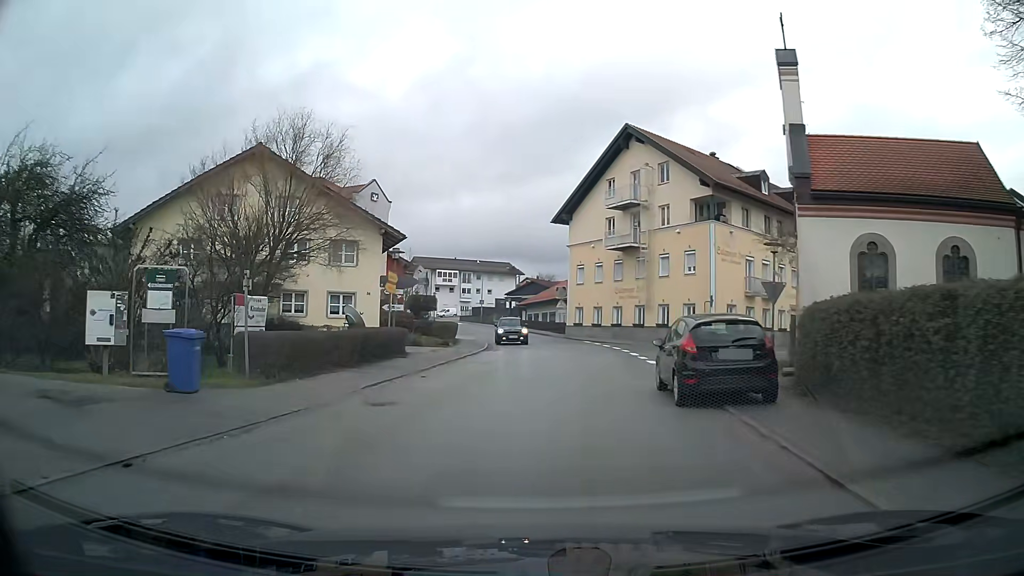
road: tertiary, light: Day
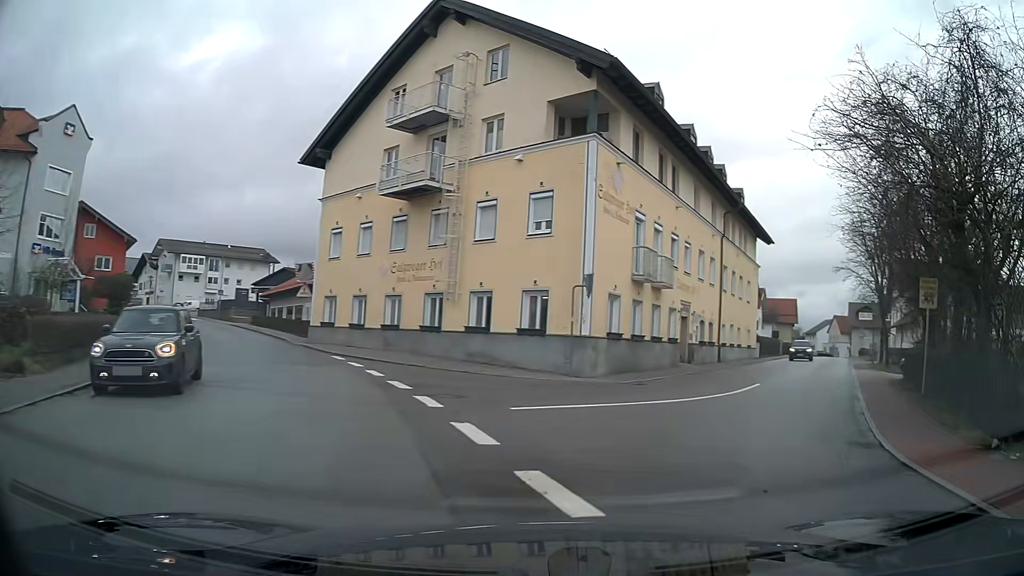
(+2.3, +19.7) m; +26°
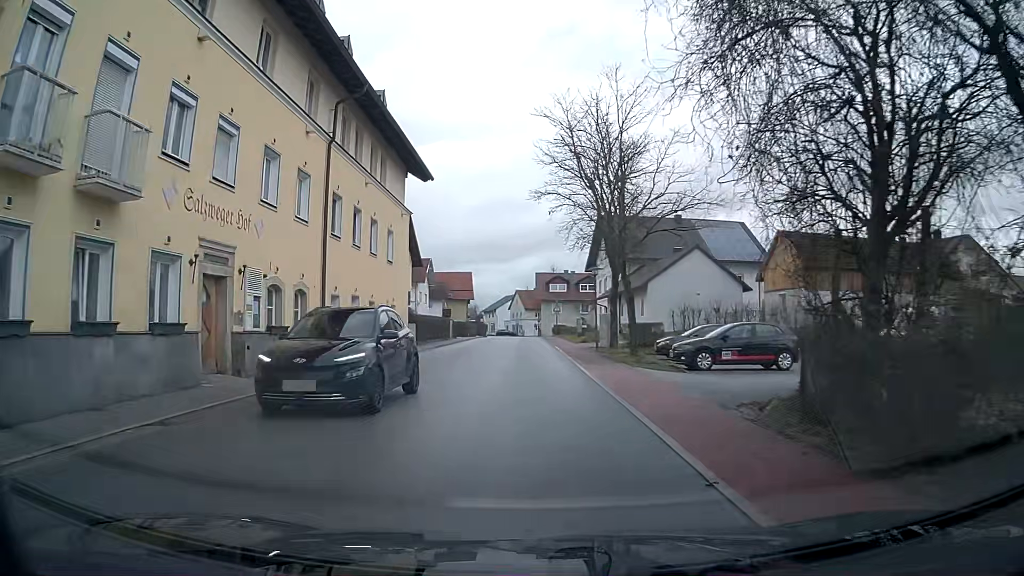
(+5.0, +16.7) m; +22°
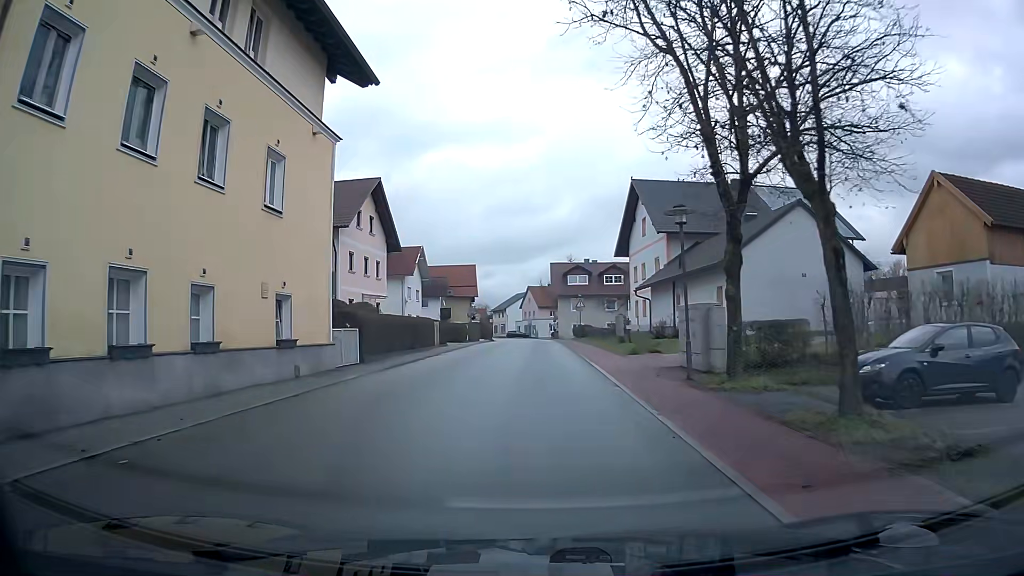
(-0.3, +16.0) m; -2°
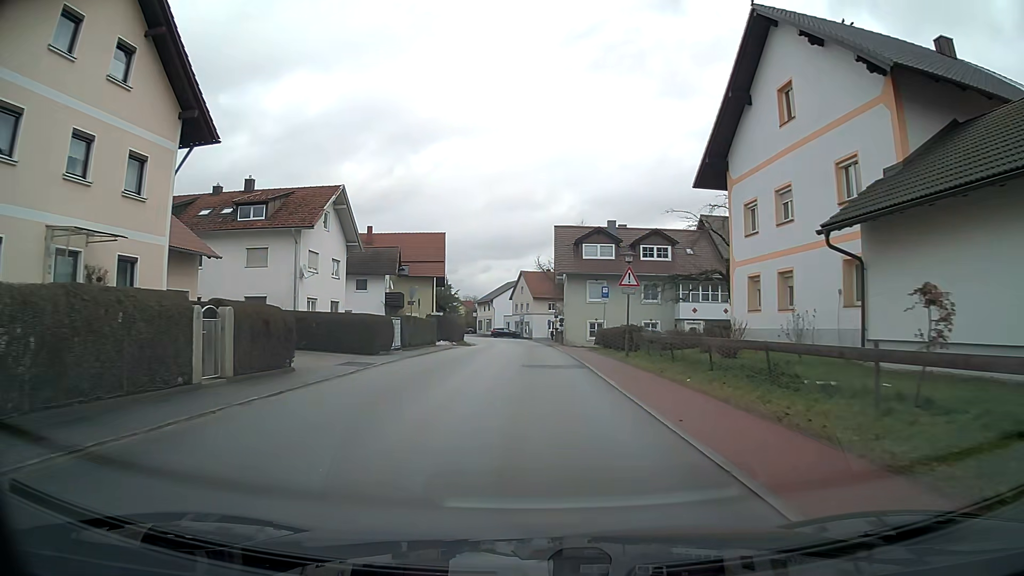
(+0.1, +29.3) m; +1°
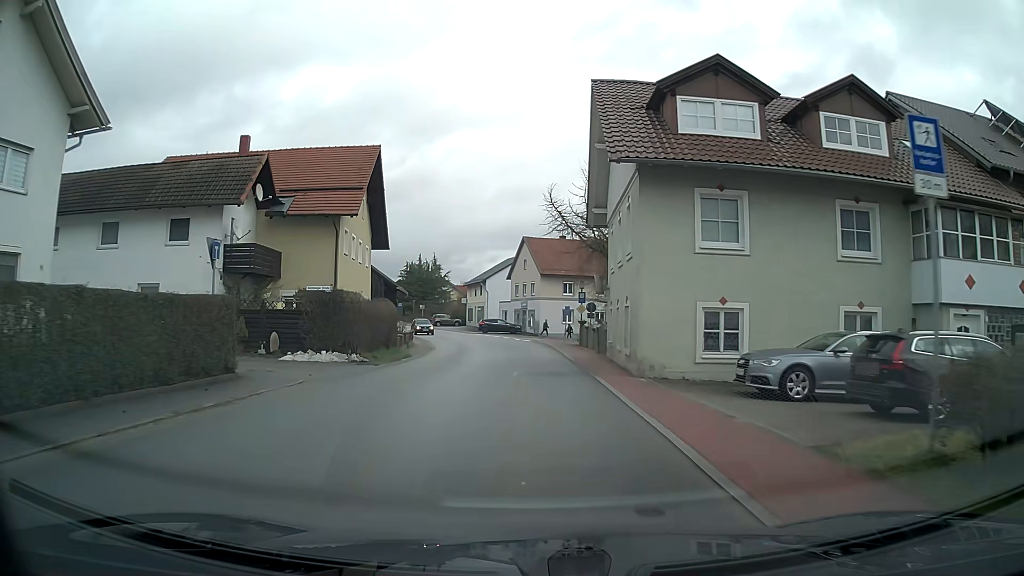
(+0.1, +31.0) m; 0°
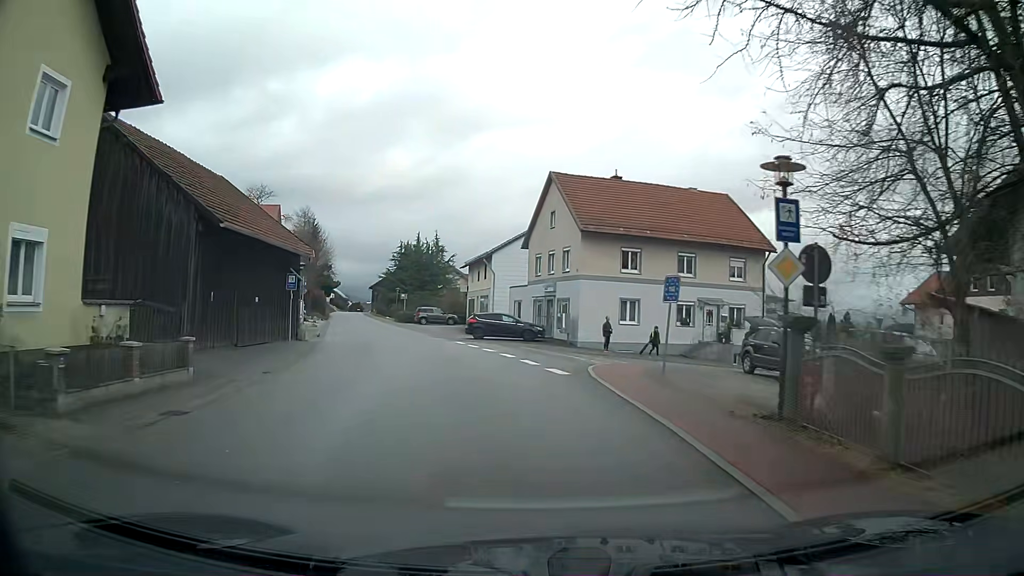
(-0.8, +30.0) m; -4°
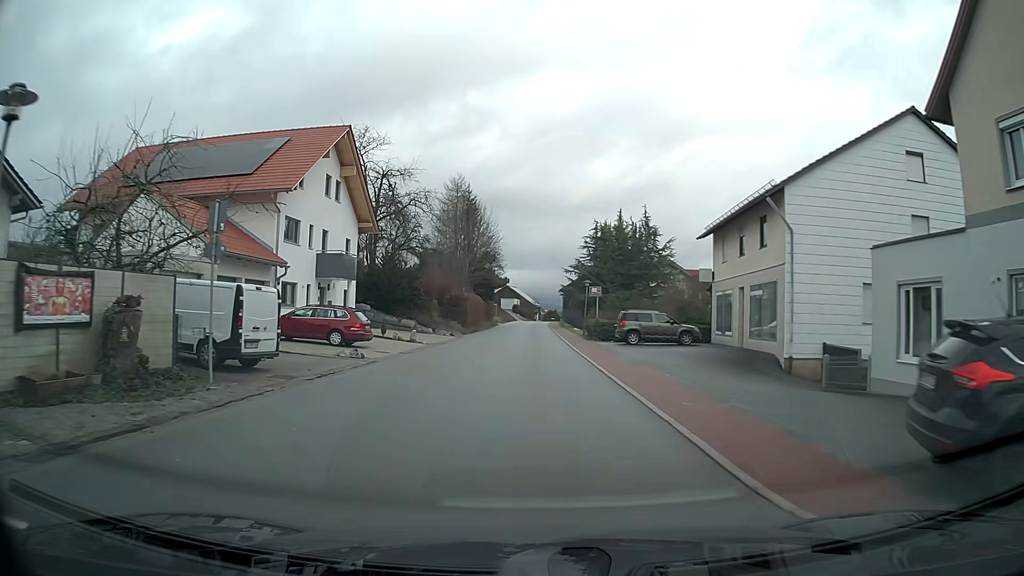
(-4.7, +31.4) m; -15°
